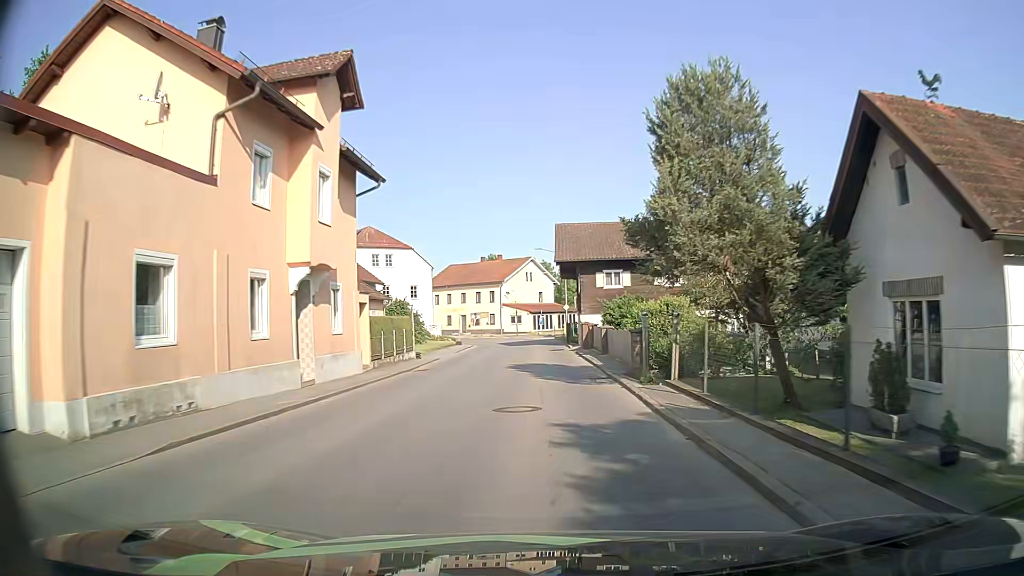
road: secondary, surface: asphalt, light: Day
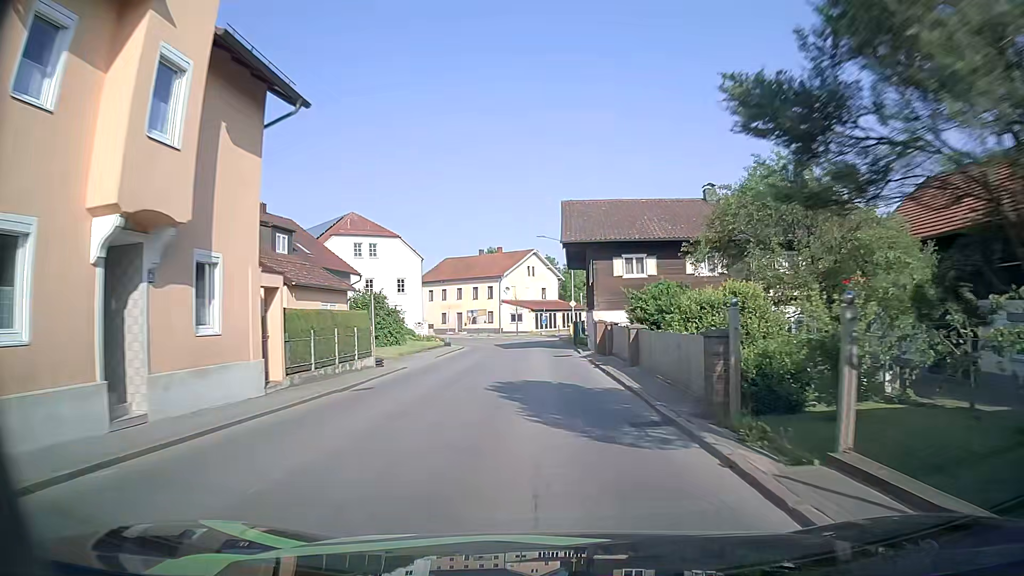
(-0.1, +7.9) m; -1°
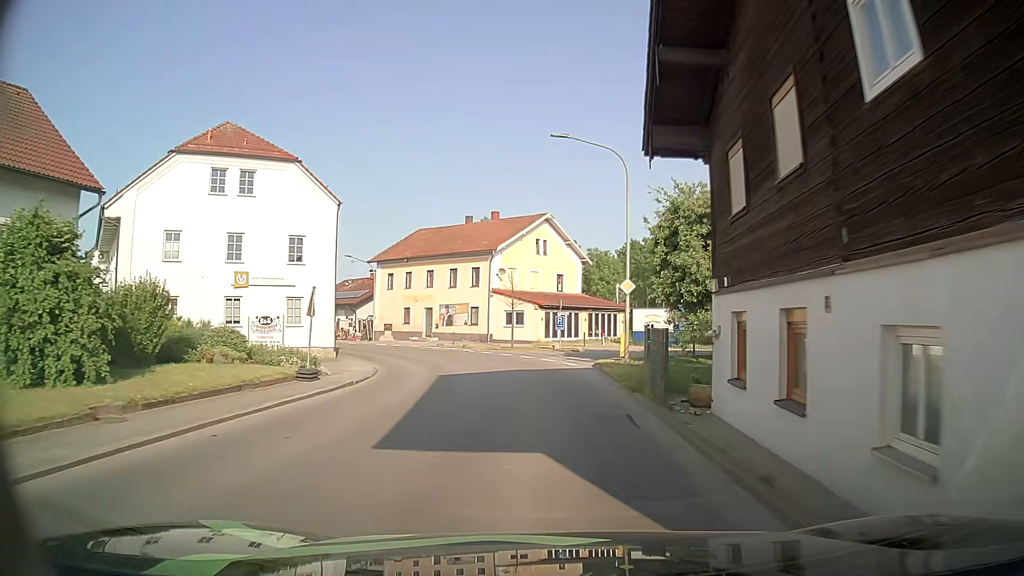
(-0.1, +29.9) m; -1°
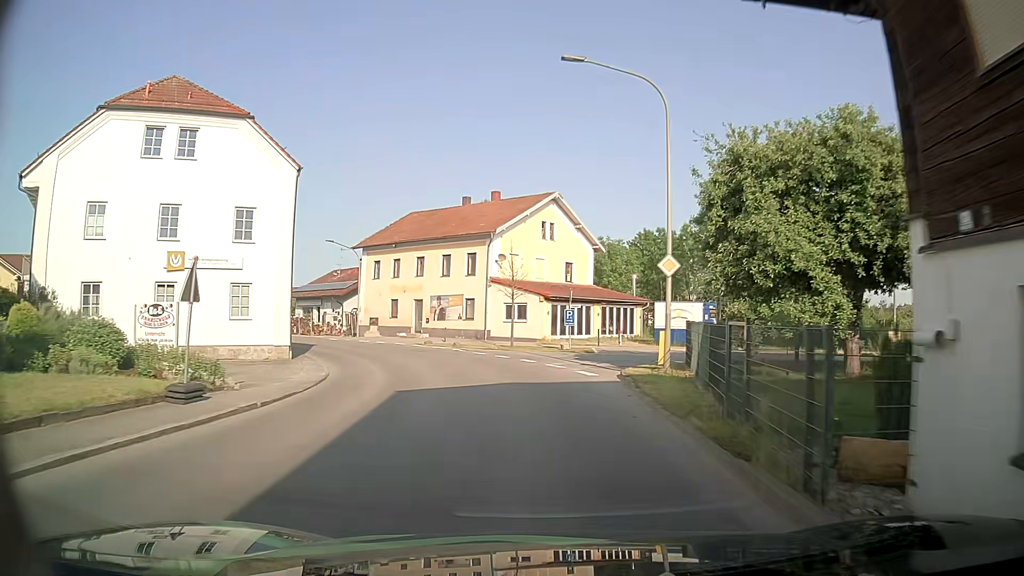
(0.0, +6.9) m; 0°
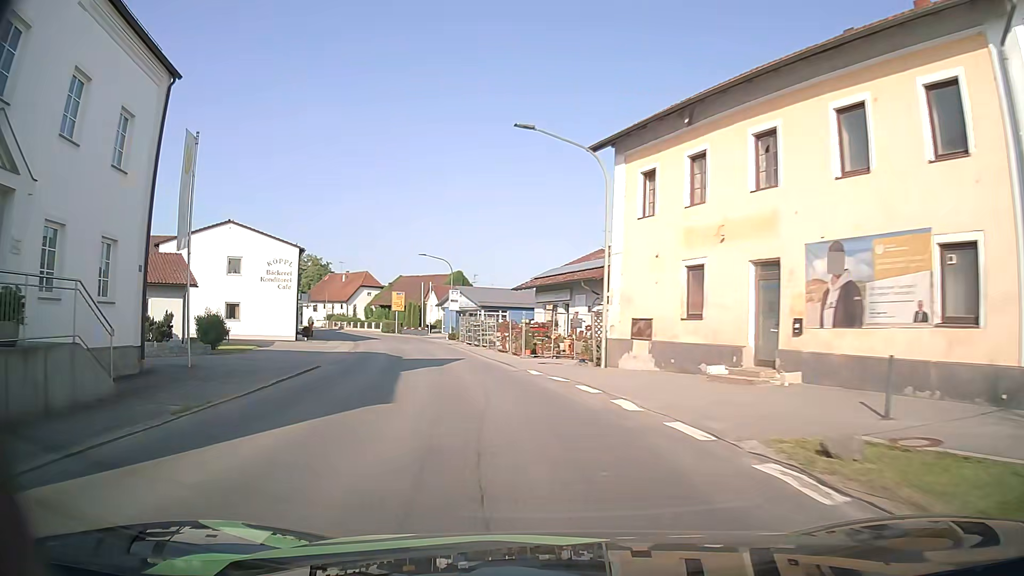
(-5.9, +32.7) m; -27°
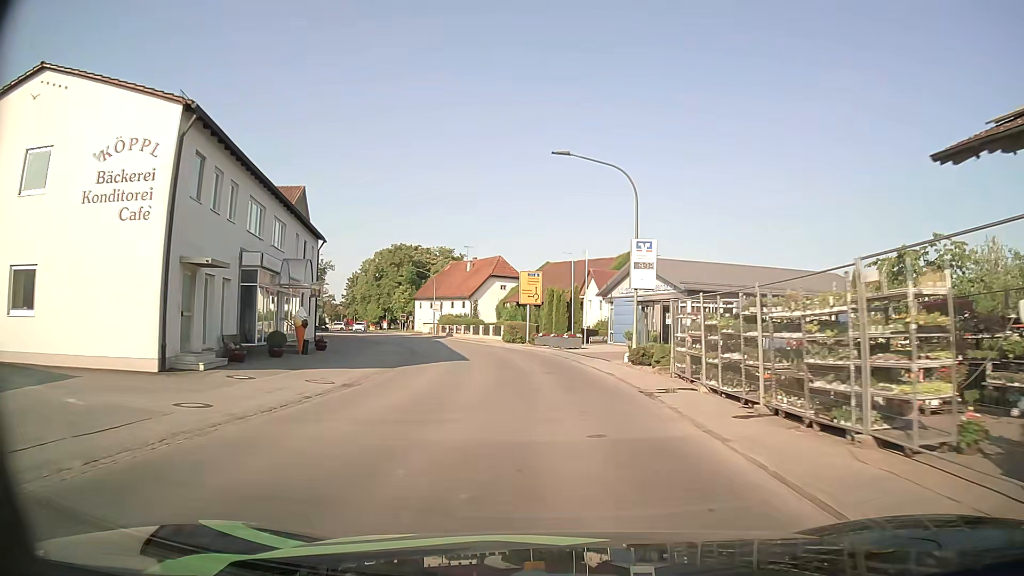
(-5.9, +35.4) m; -14°
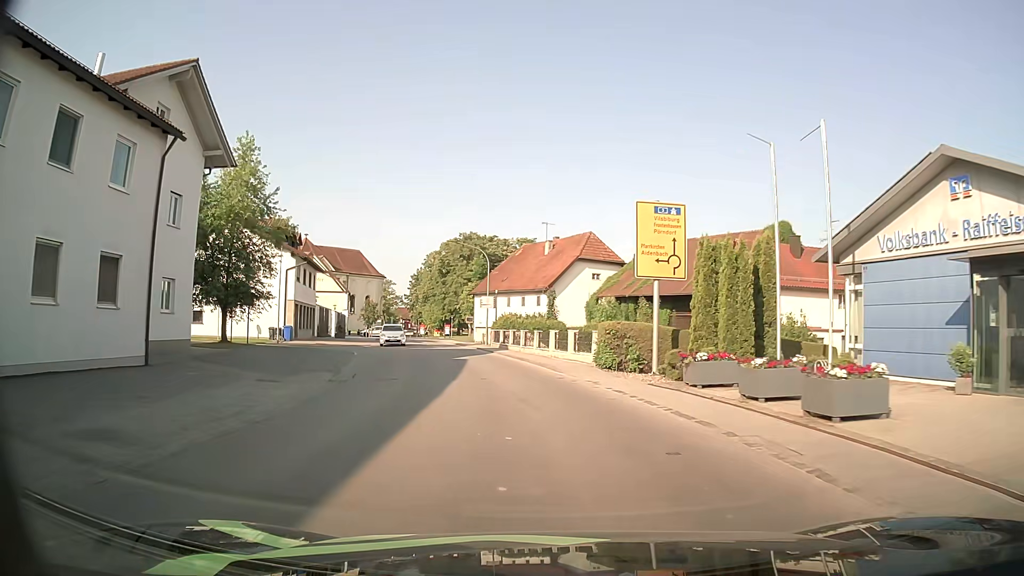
(-1.7, +27.8) m; -8°
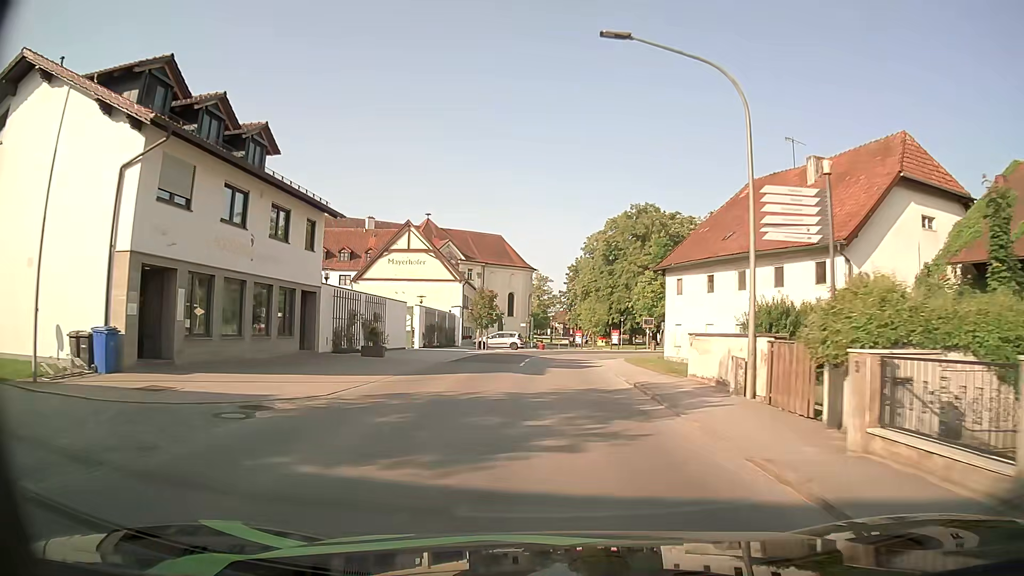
(-4.8, +35.5) m; -14°
(0, +10) (0, +20) (0, +30) (+1, +40) (+4, +50) (+8, +58) (+15, +66) (+22, +73) (+30, +79) (+38, +84) m
